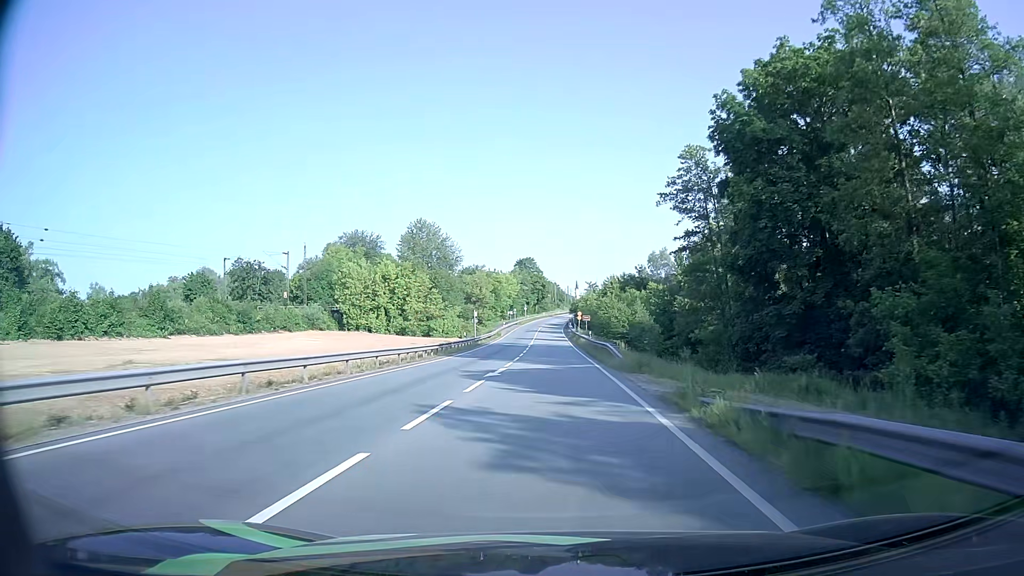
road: primary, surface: asphalt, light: Day
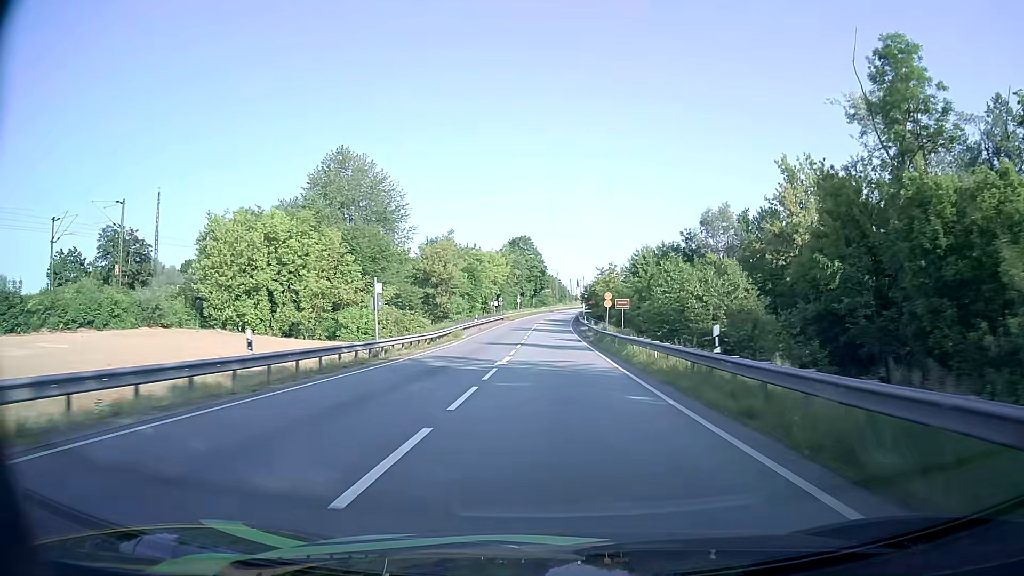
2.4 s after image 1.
(-0.1, +41.1) m; 0°
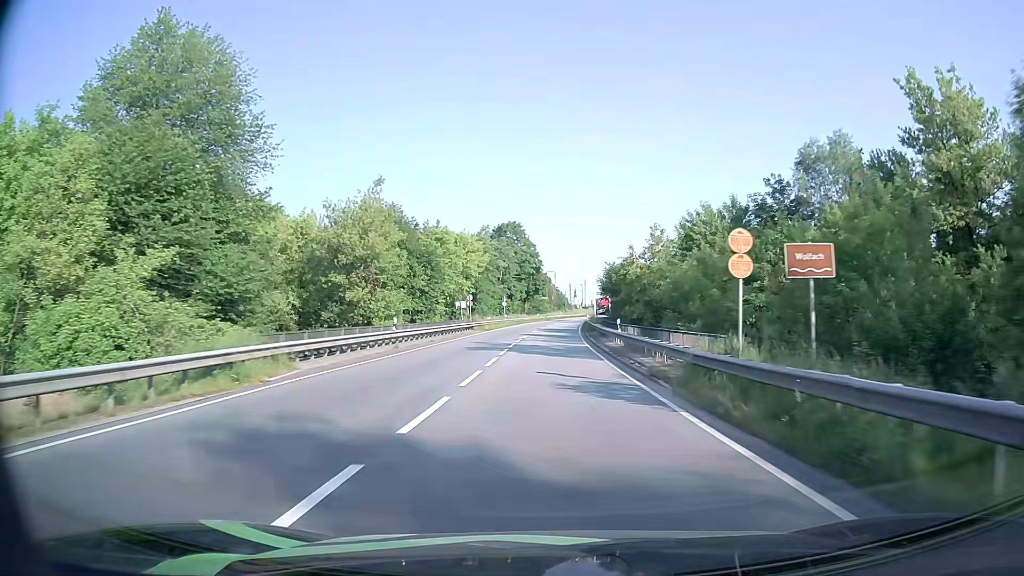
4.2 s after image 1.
(+0.1, +32.7) m; 0°
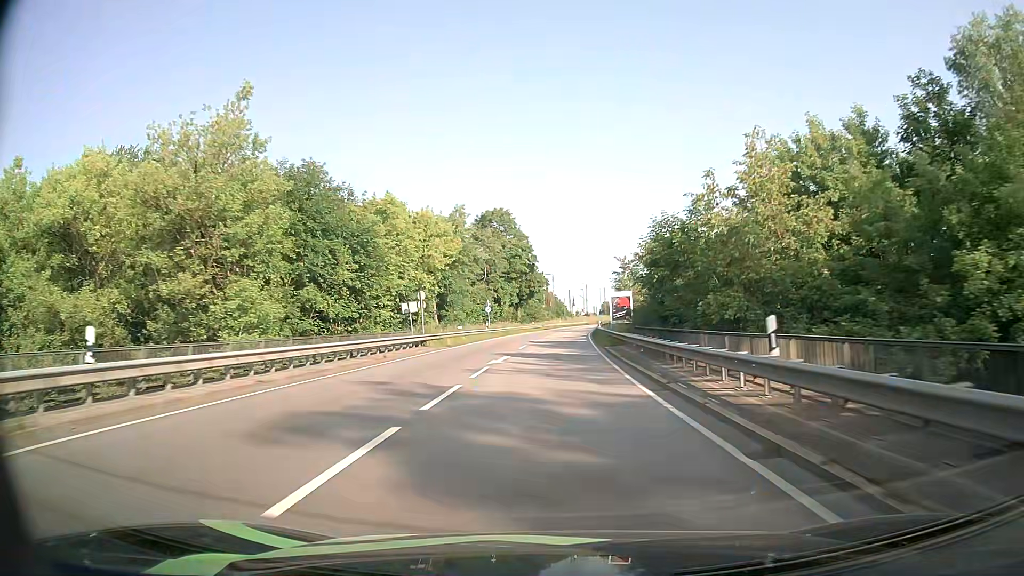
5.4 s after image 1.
(+0.1, +21.8) m; 0°
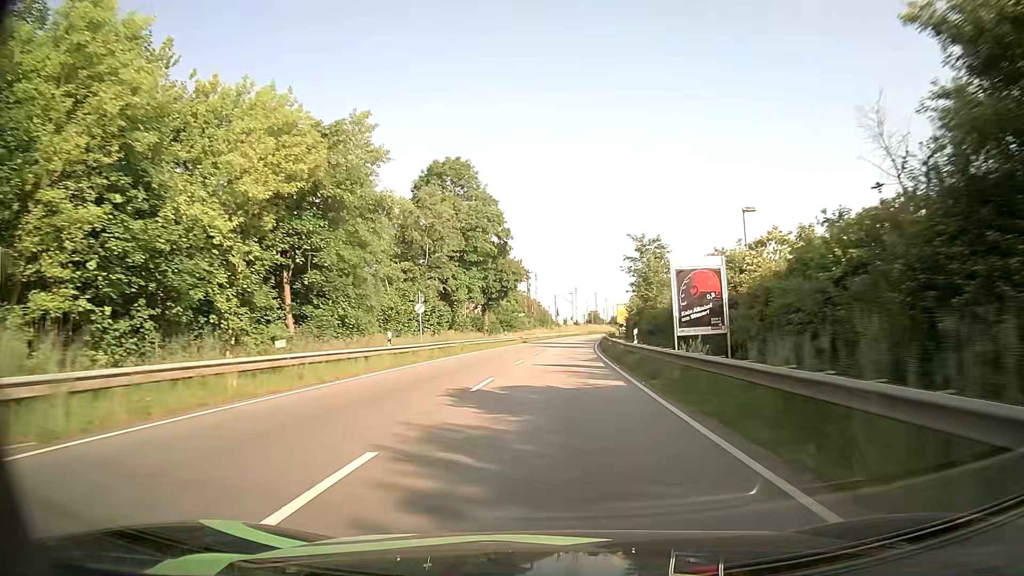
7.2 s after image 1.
(+0.3, +32.0) m; +1°
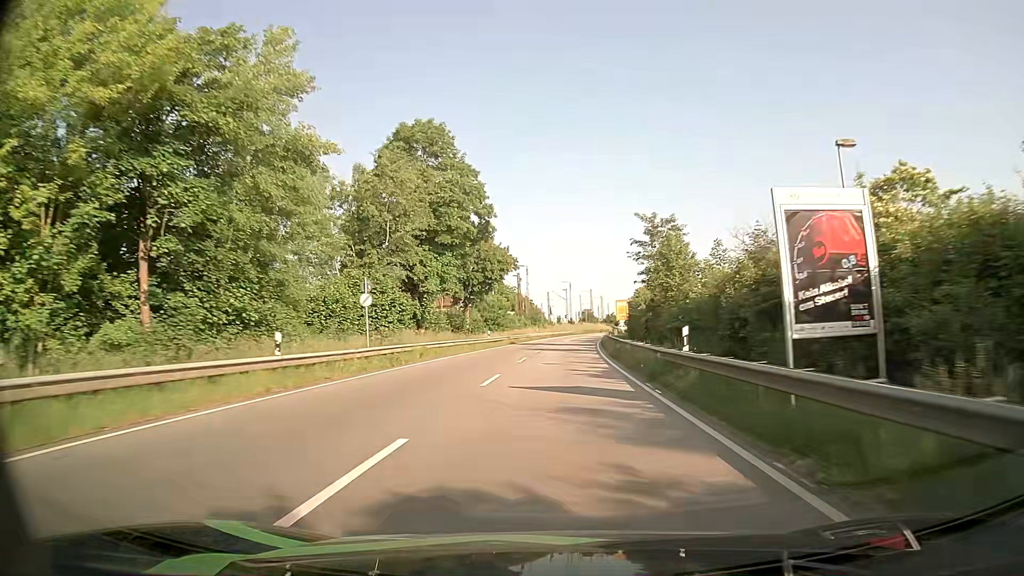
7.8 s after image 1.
(+0.1, +11.0) m; +1°
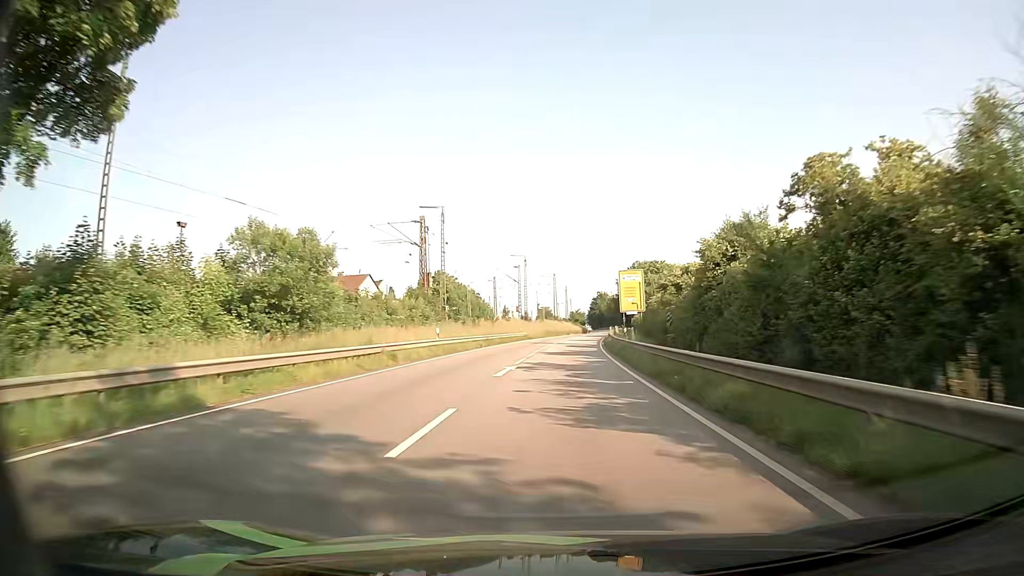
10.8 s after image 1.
(+1.8, +56.3) m; +4°
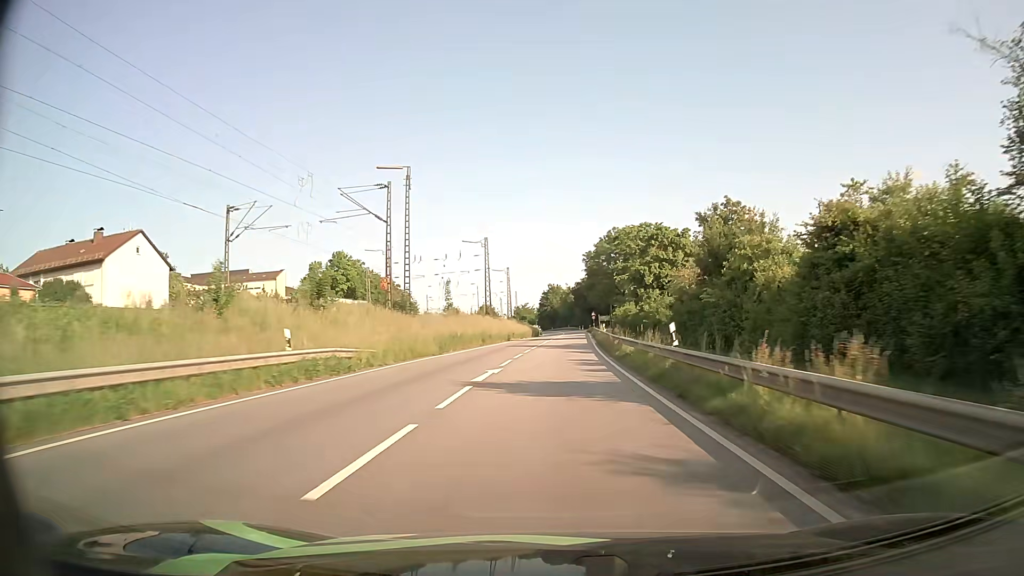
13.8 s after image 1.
(+2.0, +56.4) m; +4°
(0, +10) (0, +20) (+1, +30) (+1, +40) (+2, +50) (+2, +60) (+3, +70) (+3, +80) (+4, +90) (+4, +100) m
